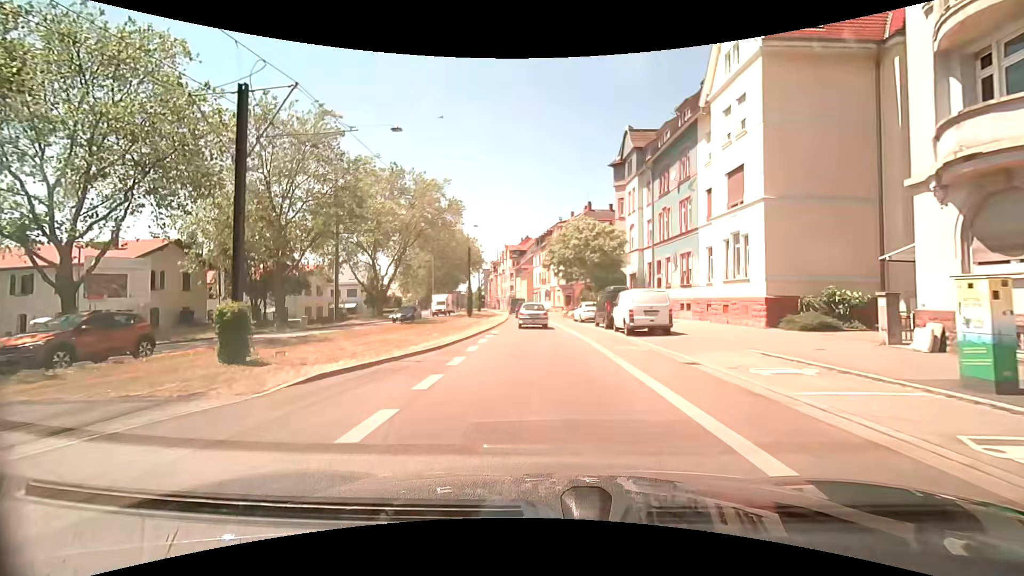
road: secondary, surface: asphalt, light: Day
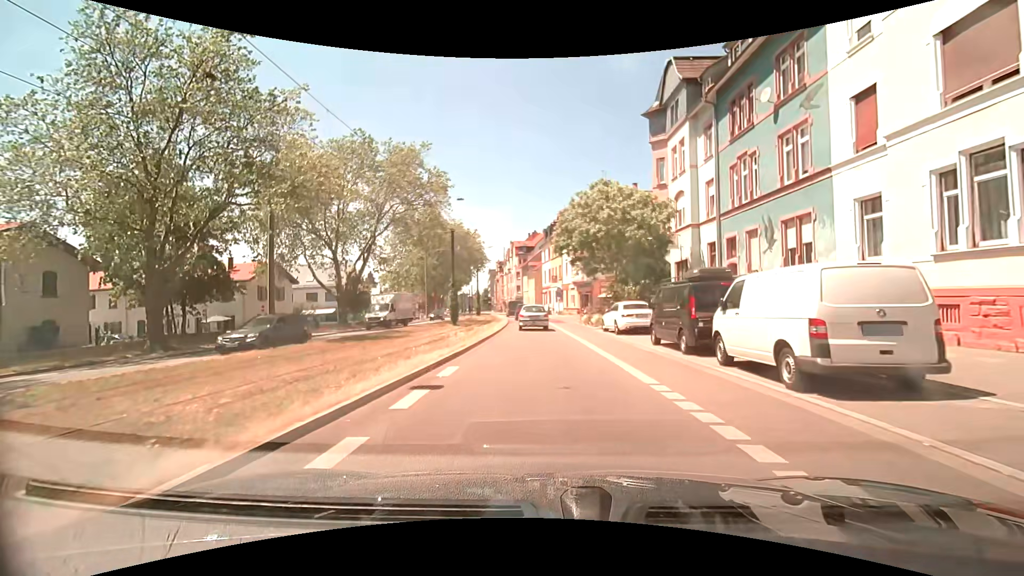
(-0.1, +13.4) m; +1°
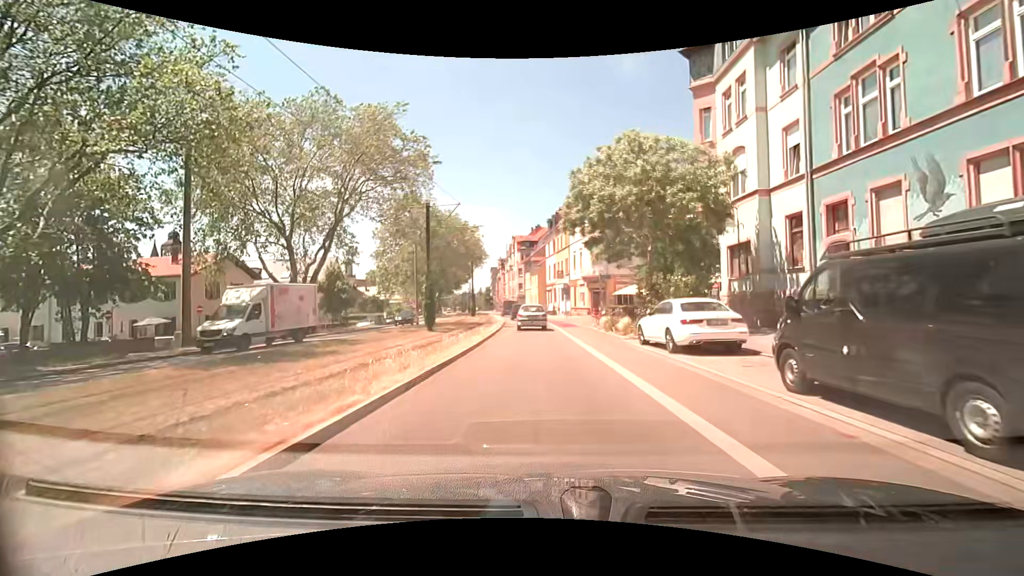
(-0.3, +8.9) m; -1°
(0, +10) (-1, +20) (-1, +30) (-2, +40) (-3, +50) (-4, +60) (-6, +70) (-8, +80) (-9, +89) (-11, +99) m
